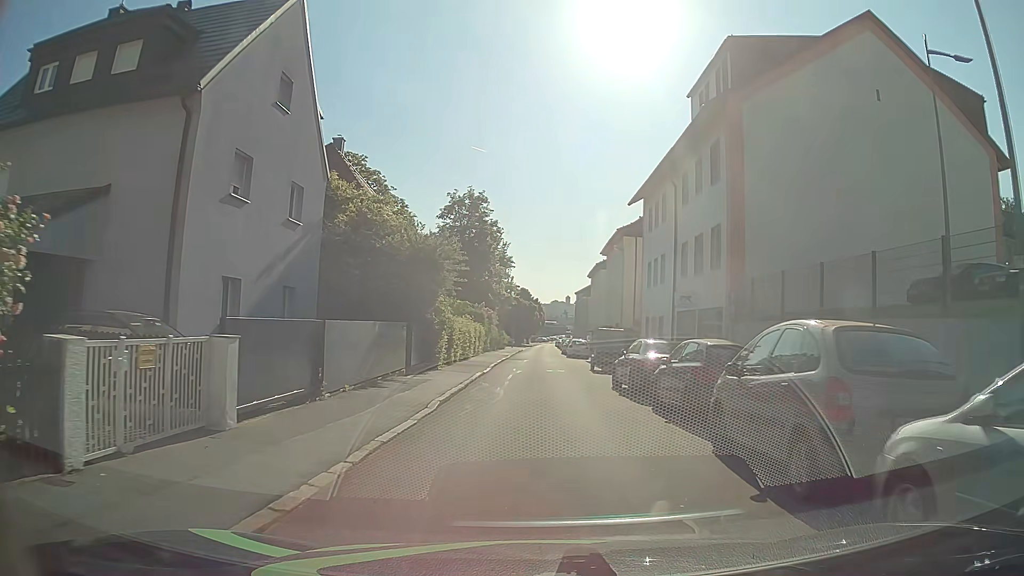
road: residential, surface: asphalt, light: Day
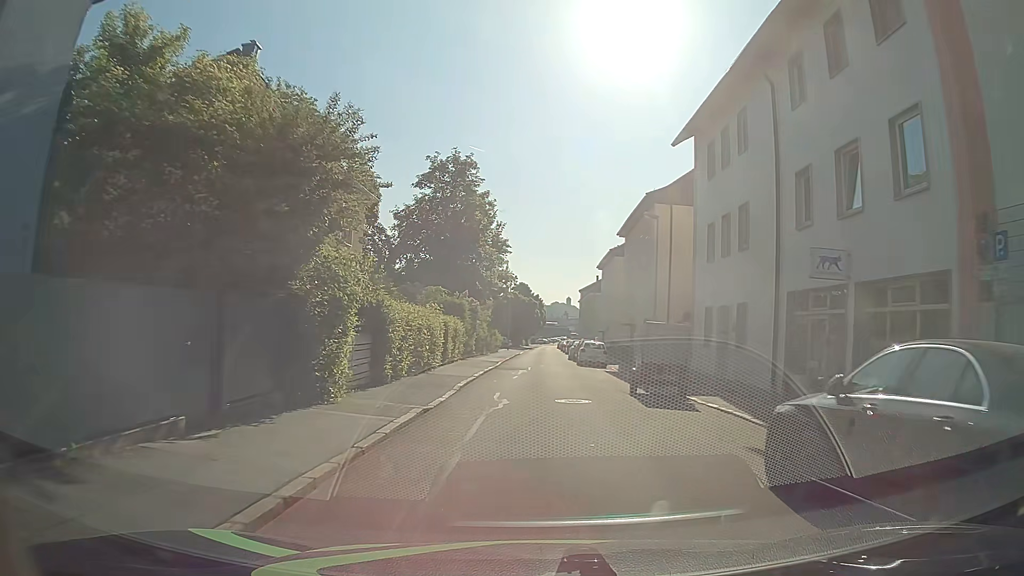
(-0.1, +13.4) m; -1°
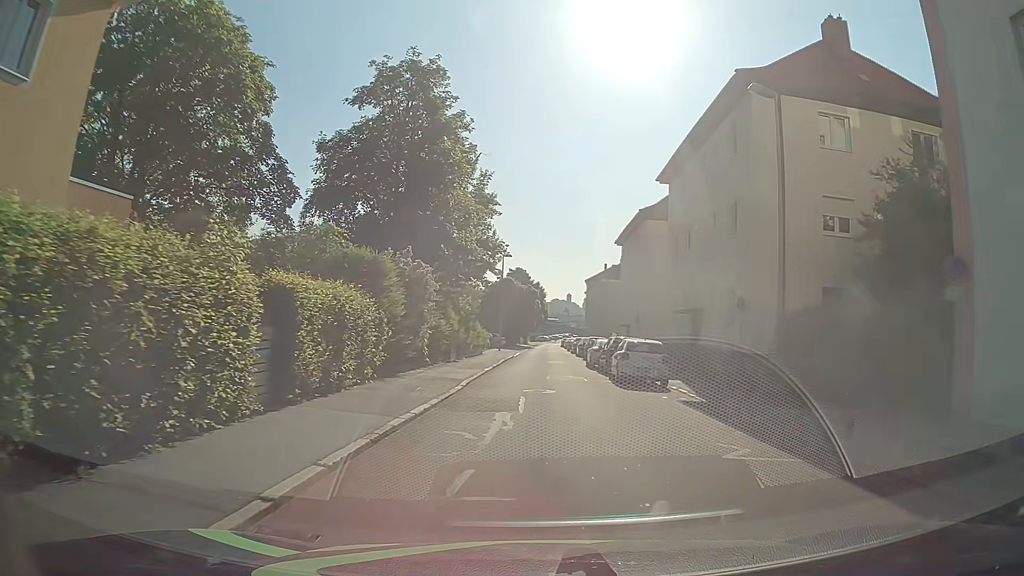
(+0.1, +18.3) m; +1°
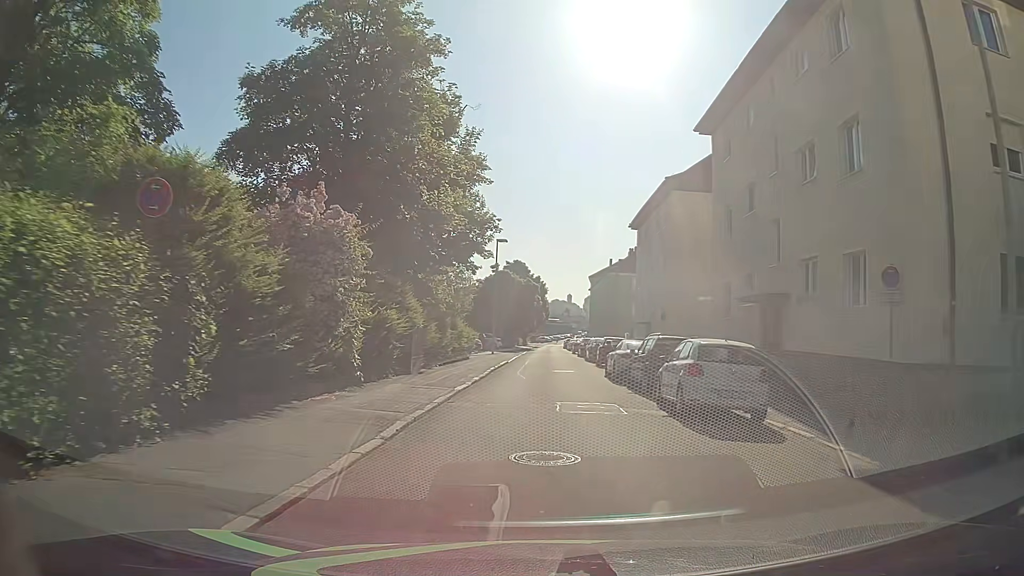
(-0.1, +9.3) m; -1°
(0, +10) (0, +20) (+1, +30) (+1, +40) (+1, +50) (+1, +60) (+1, +70) (+2, +80) (+2, +90) (+2, +100) m
